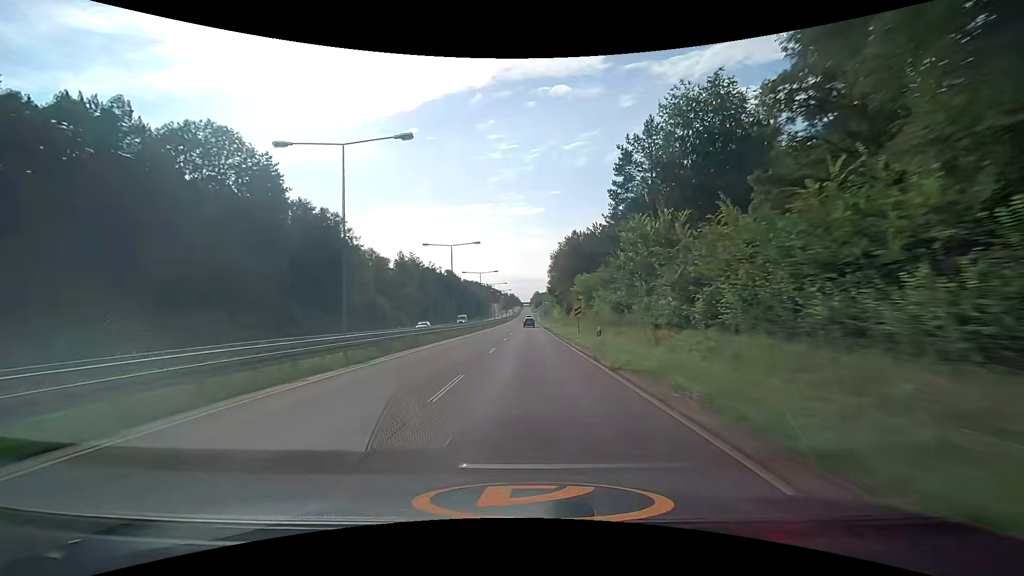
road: trunk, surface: asphalt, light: Day
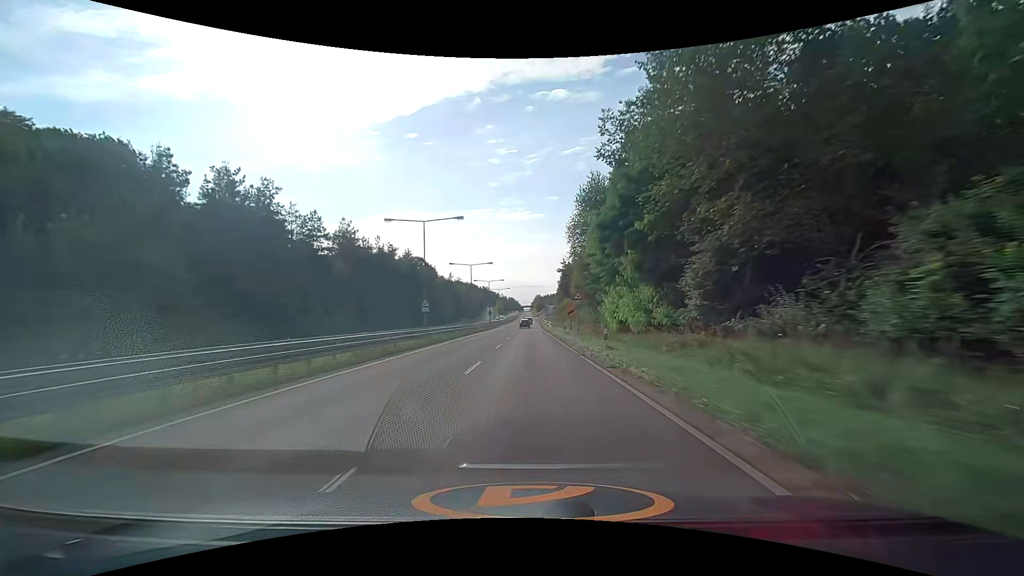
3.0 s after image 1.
(+0.1, +78.9) m; 0°
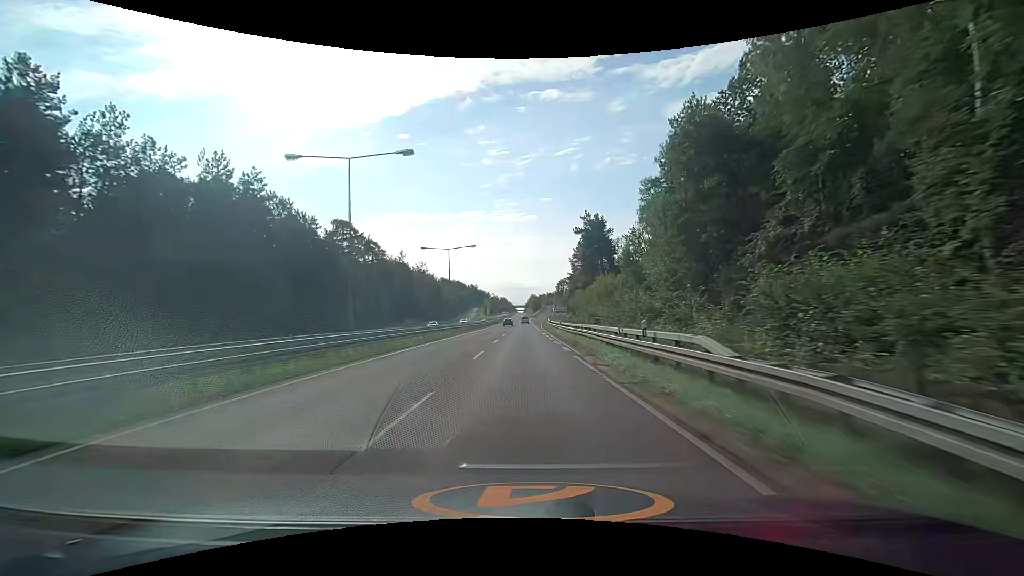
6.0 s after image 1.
(-0.1, +78.6) m; 0°
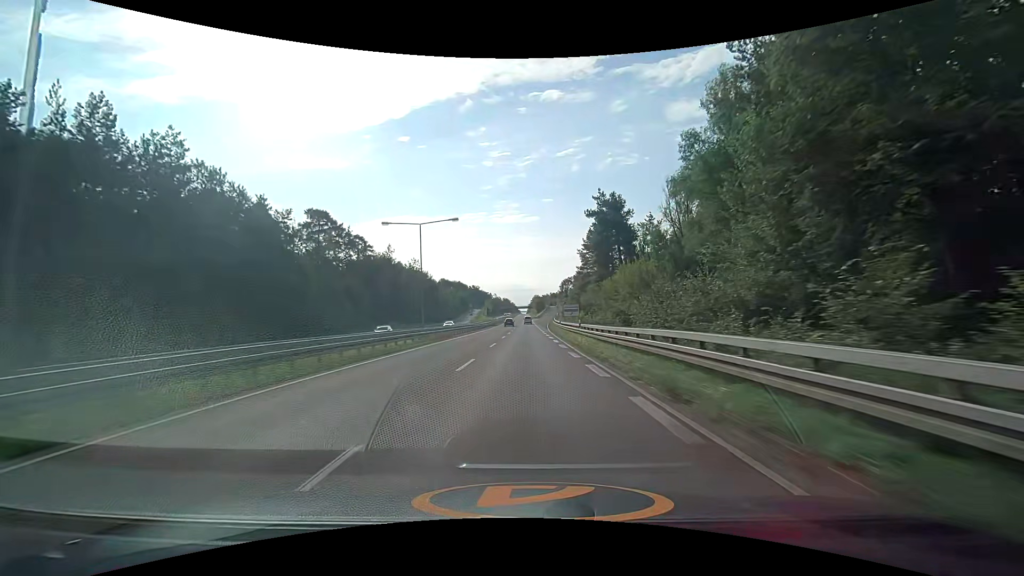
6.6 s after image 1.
(0.0, +15.7) m; 0°
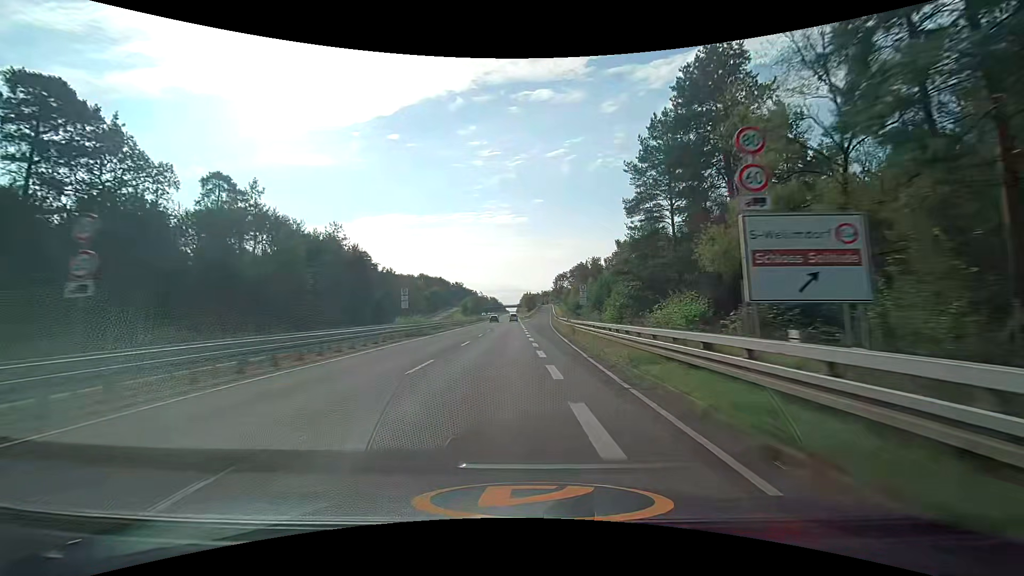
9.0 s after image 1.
(+0.6, +60.1) m; +1°
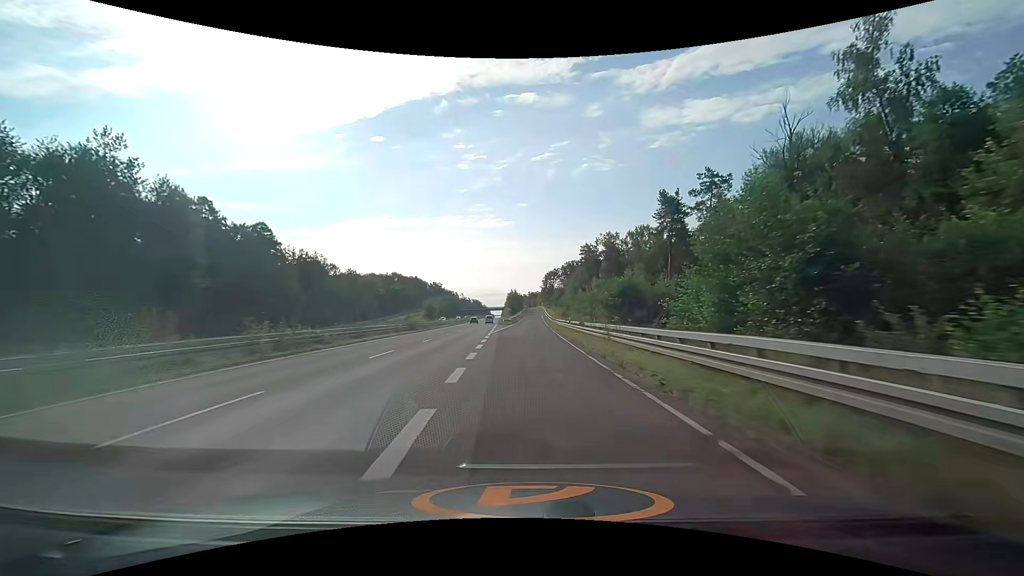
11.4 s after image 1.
(+0.6, +53.7) m; +2°
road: trunk_link
